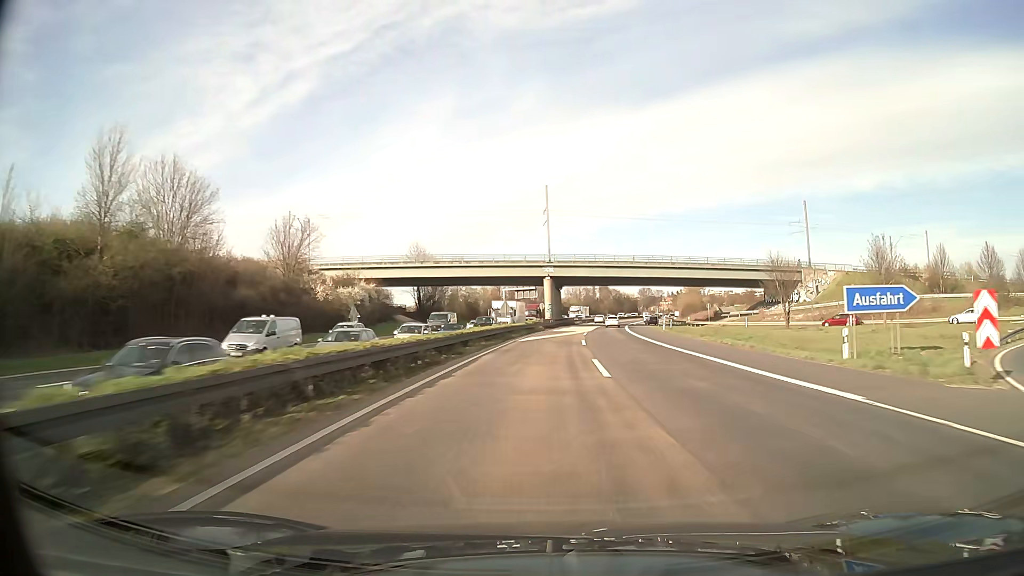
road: motorway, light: Day
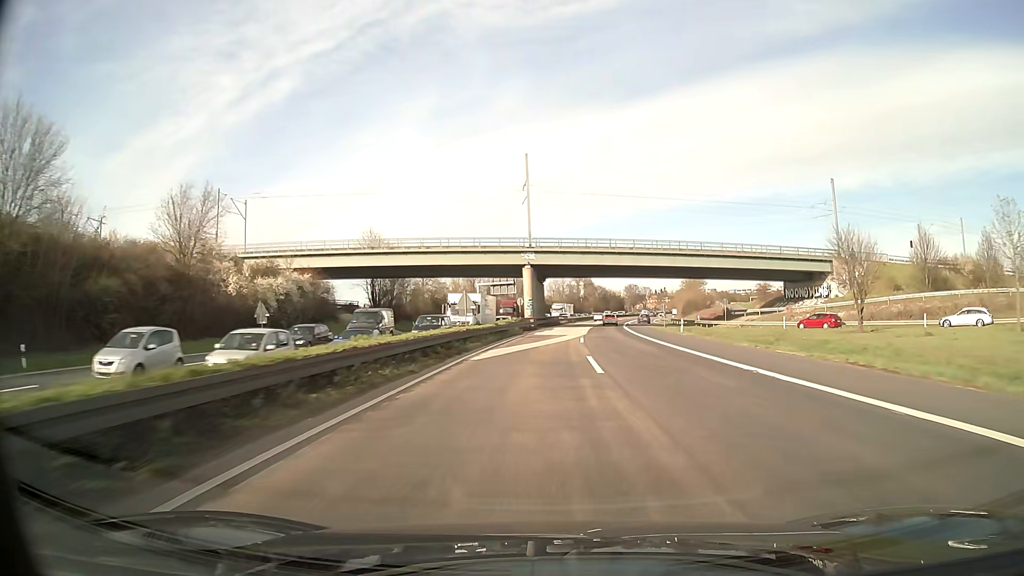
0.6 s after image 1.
(+0.2, +17.4) m; +1°
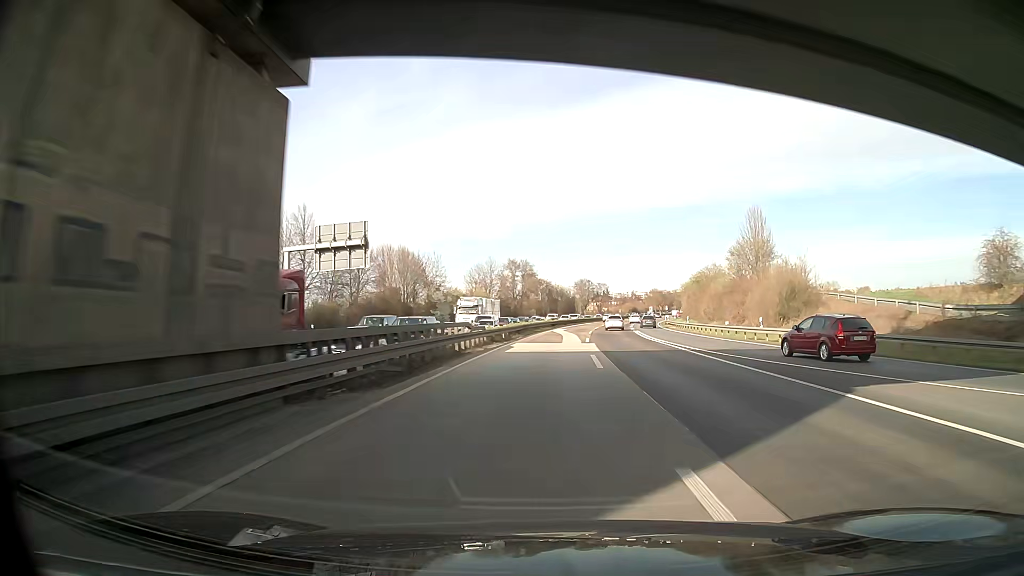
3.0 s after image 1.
(+3.5, +69.5) m; +6°
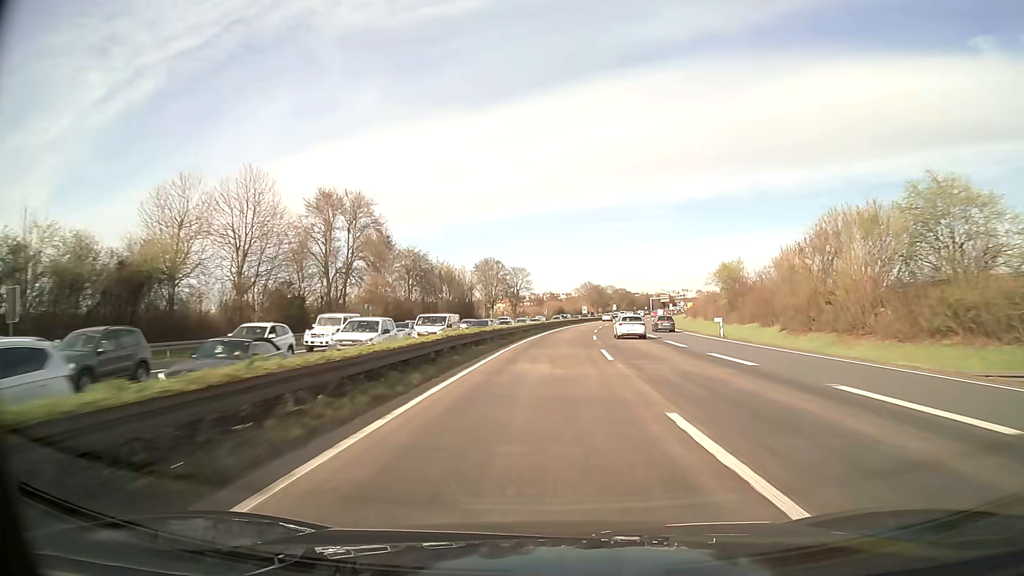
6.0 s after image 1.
(+5.9, +86.8) m; +8°
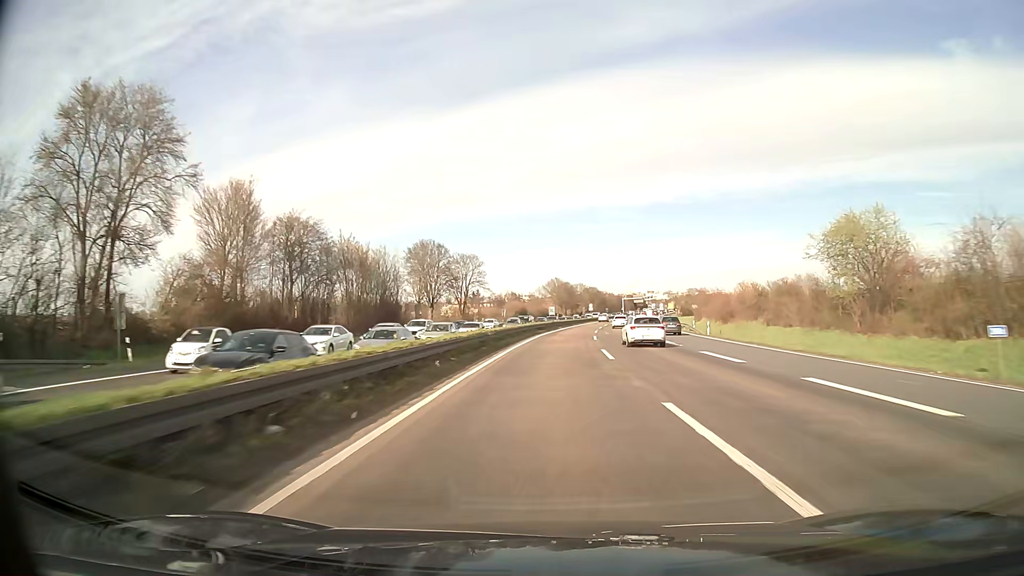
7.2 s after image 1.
(+1.0, +34.8) m; +3°
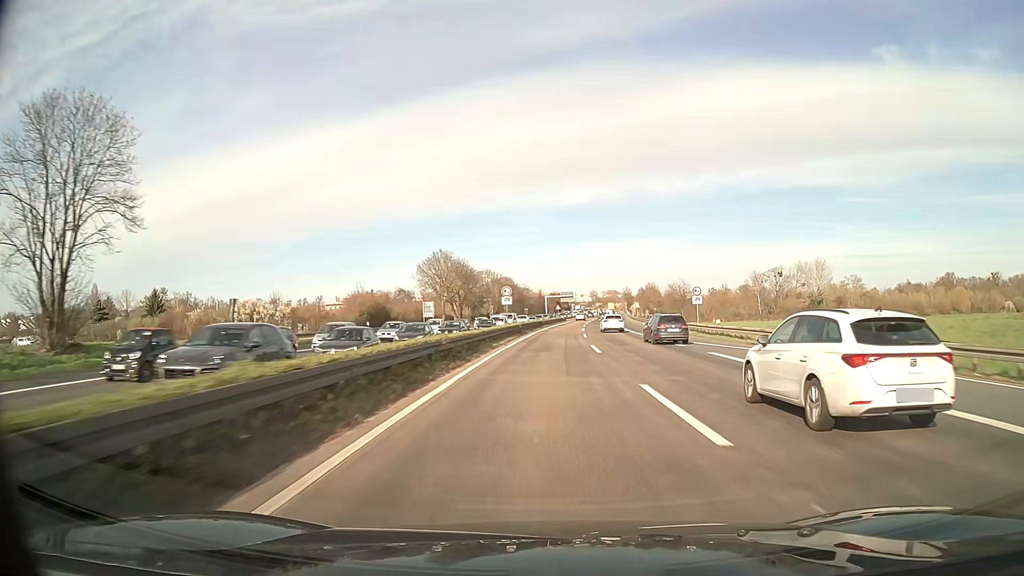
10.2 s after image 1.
(+5.8, +86.8) m; +8°
